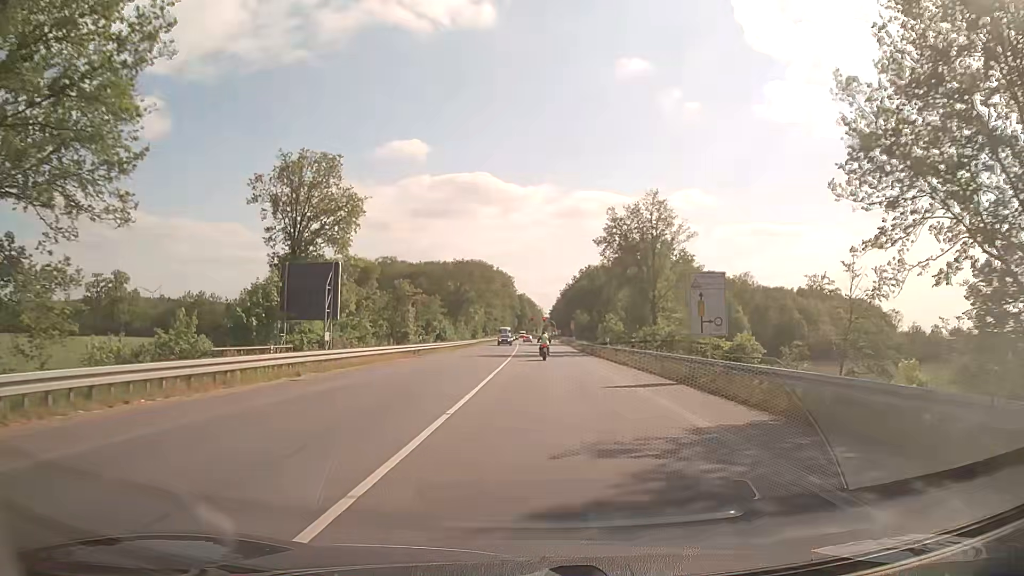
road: secondary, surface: asphalt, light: Day
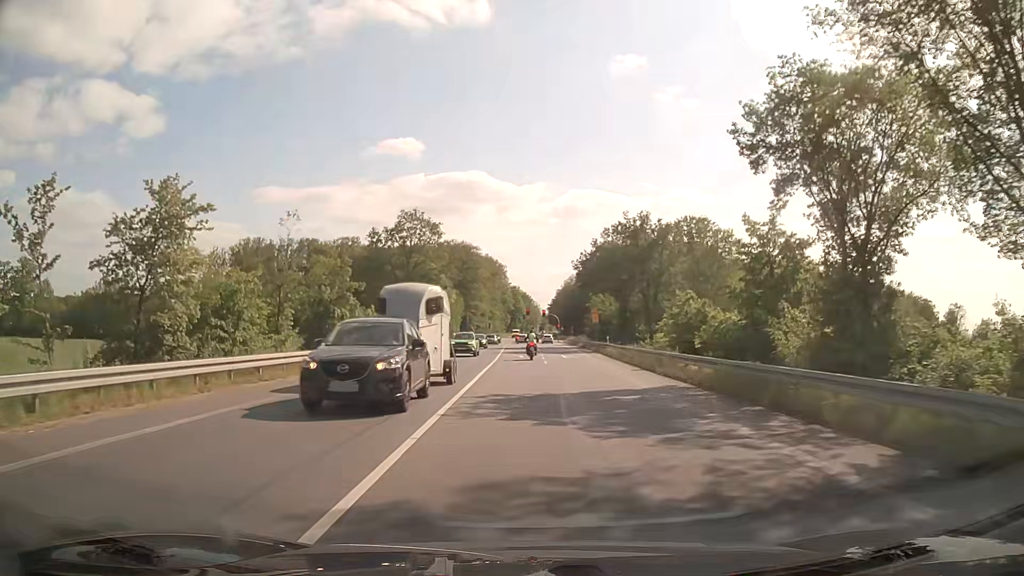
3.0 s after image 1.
(+0.3, +45.8) m; 0°
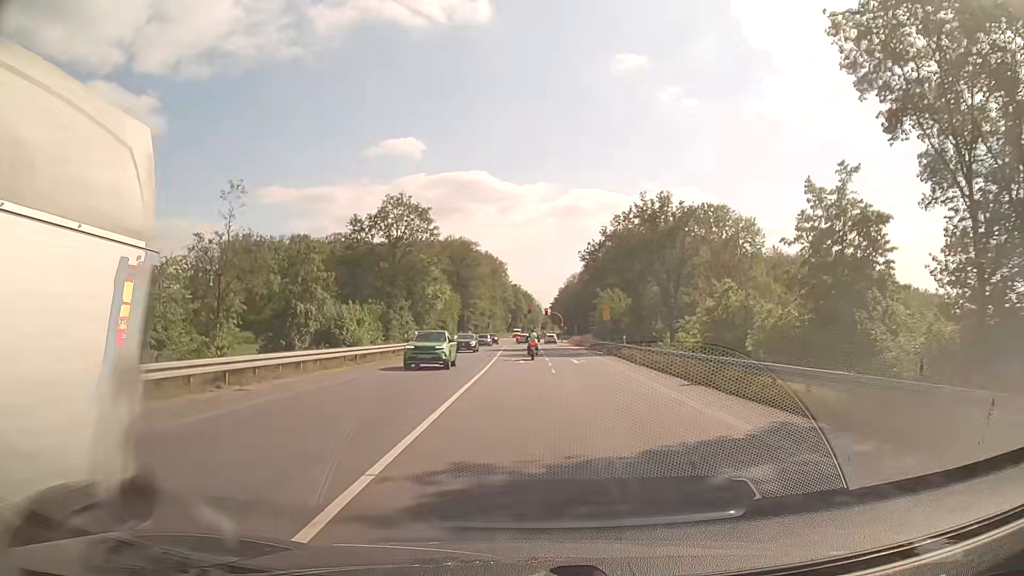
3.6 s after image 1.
(0.0, +8.4) m; 0°
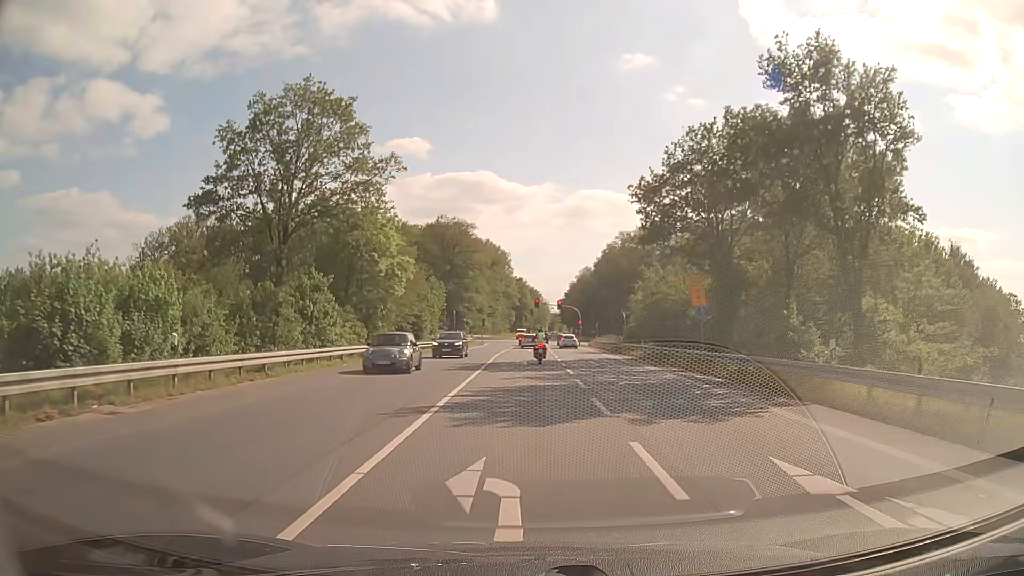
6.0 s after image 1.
(-0.1, +30.4) m; 0°
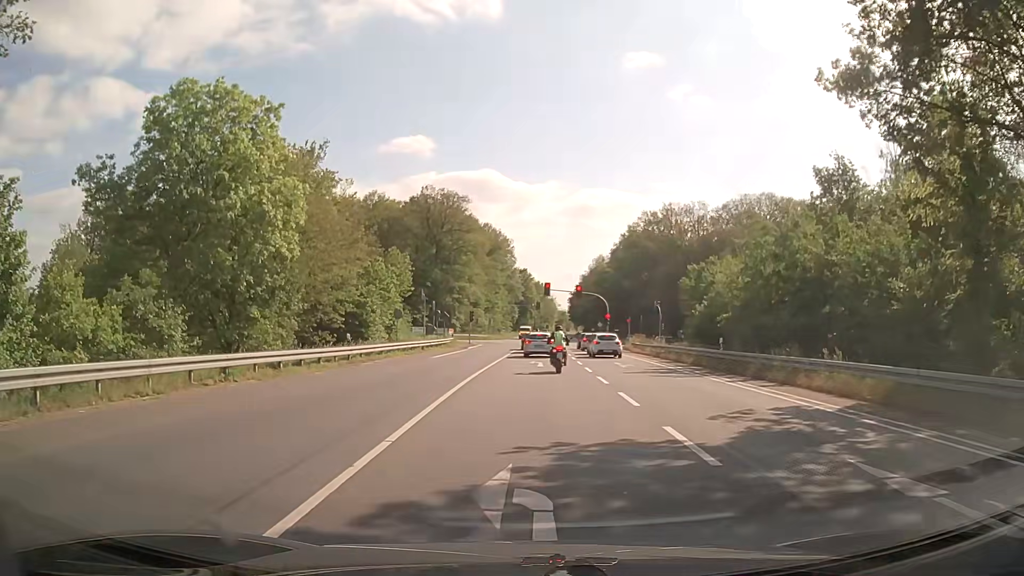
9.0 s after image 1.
(-0.2, +28.4) m; 0°
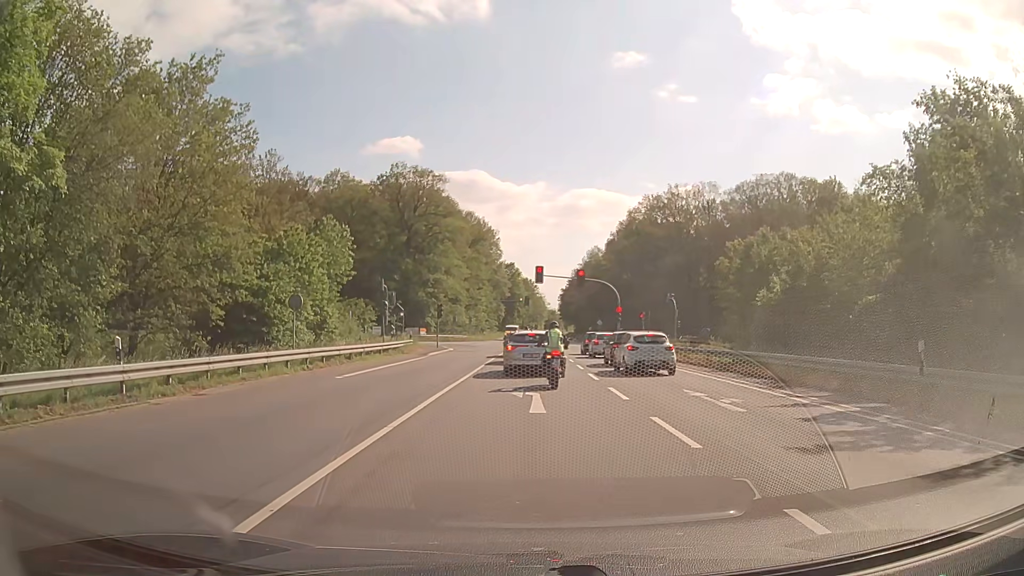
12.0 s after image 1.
(+0.1, +16.6) m; +1°
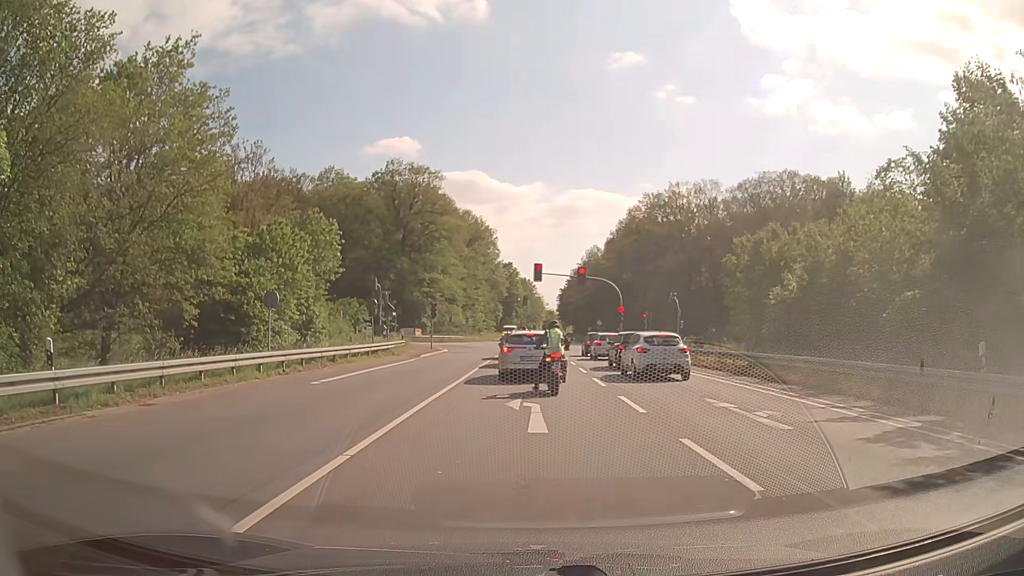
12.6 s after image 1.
(0.0, +2.3) m; 0°
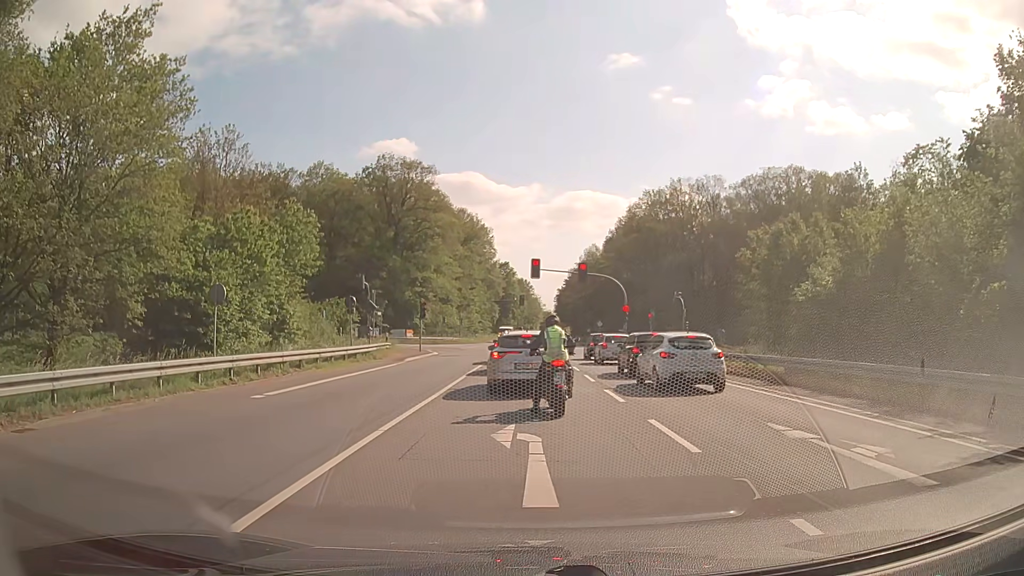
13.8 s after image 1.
(0.0, +4.0) m; -1°
(0, +10) (+1, +20) (+1, +30) (+1, +40) (+2, +50) (0, +60) (-6, +68) (-15, +71) (-25, +70) (-35, +68) m
